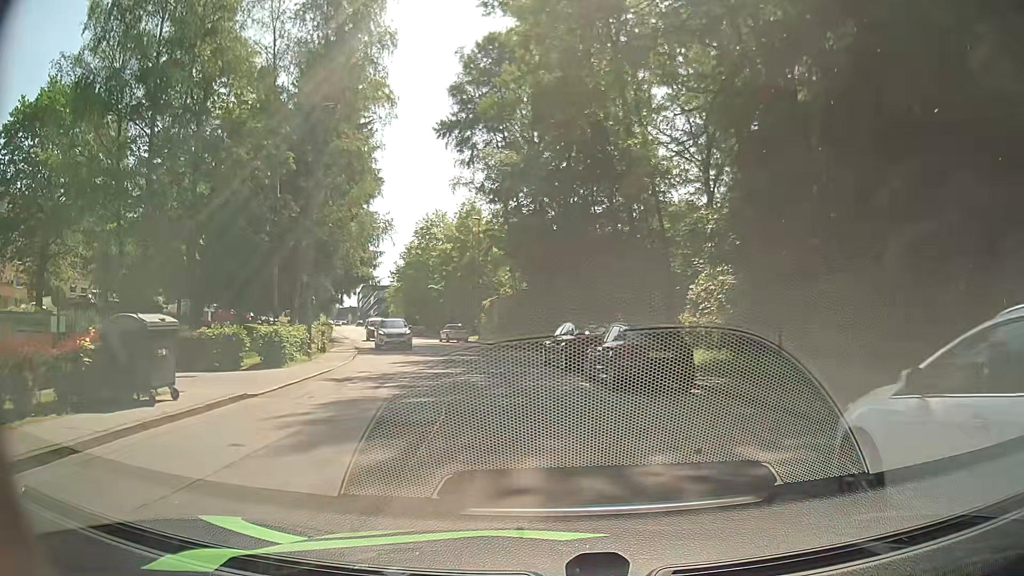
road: residential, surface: asphalt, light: Day
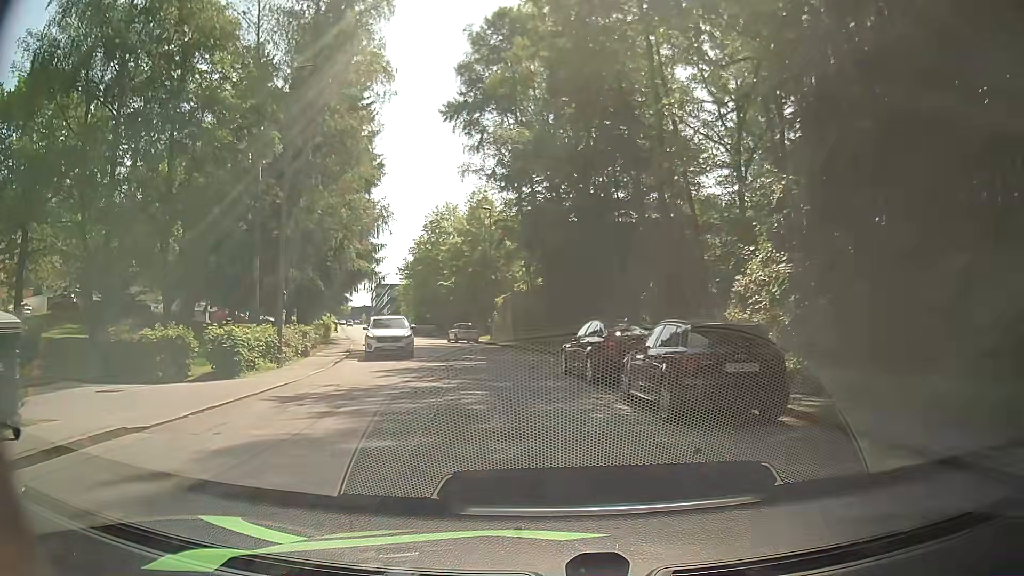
(-0.1, +4.6) m; -2°
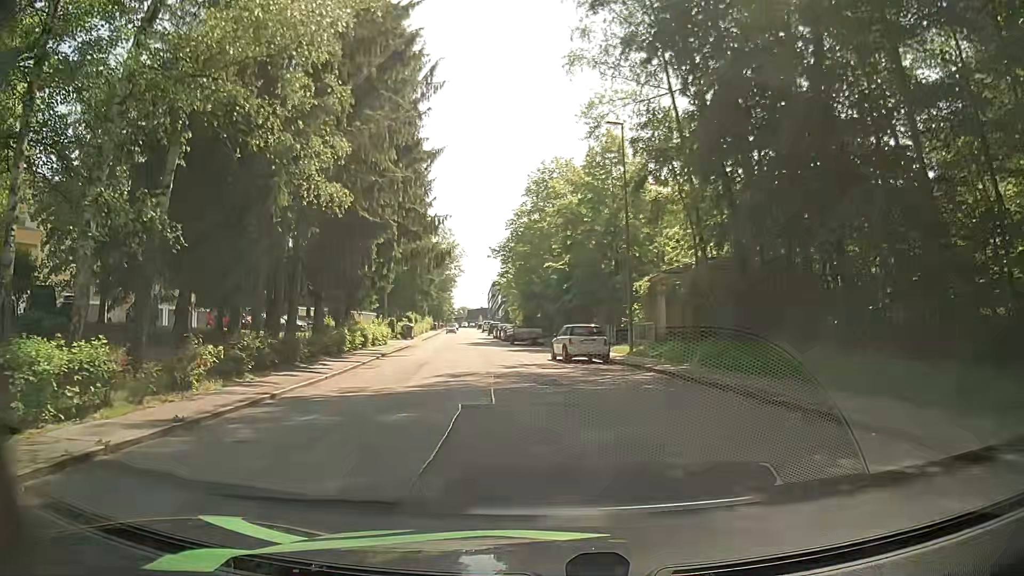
(-2.2, +22.9) m; -11°
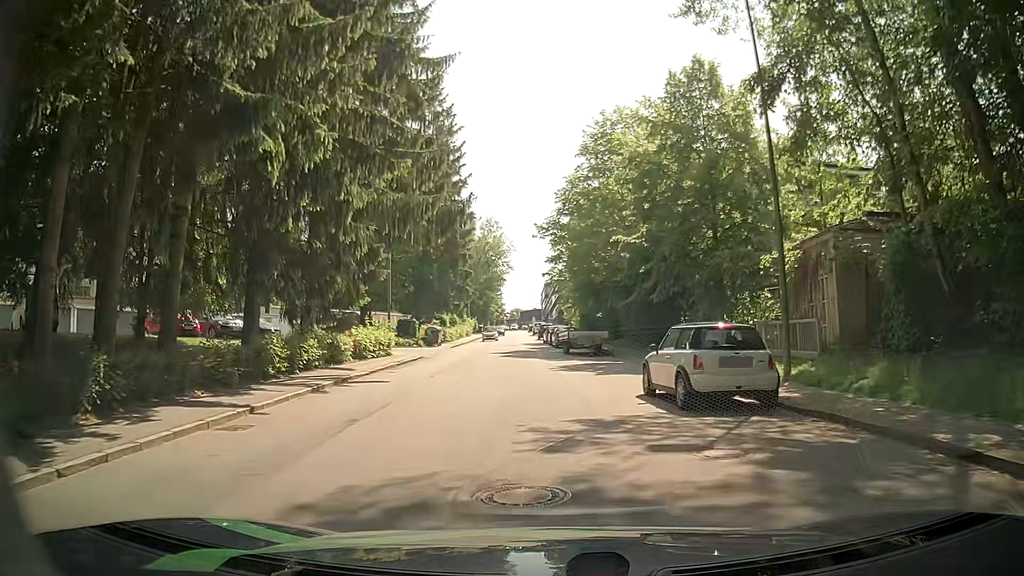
(-0.6, +13.6) m; -5°
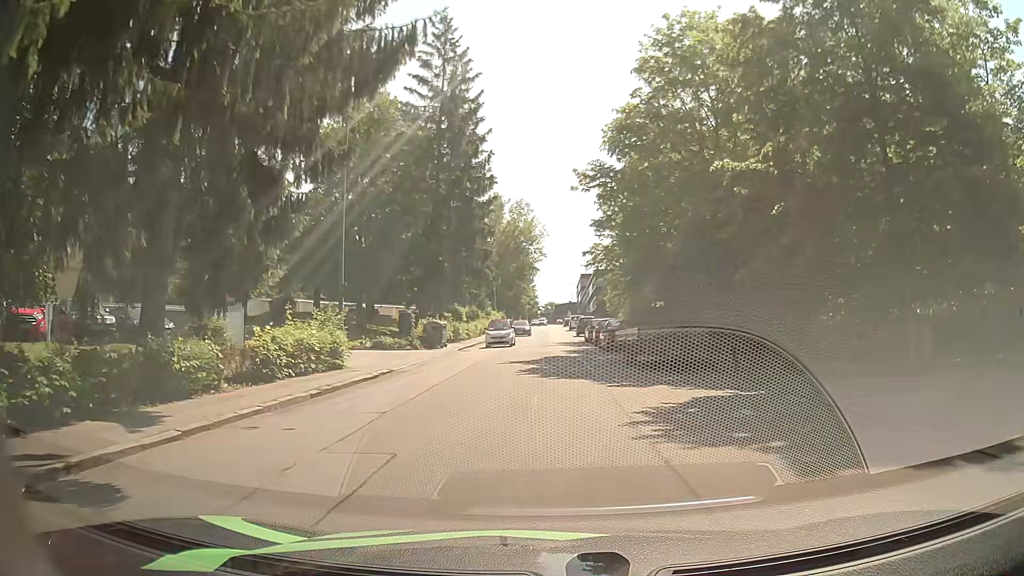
(-0.3, +13.5) m; -2°
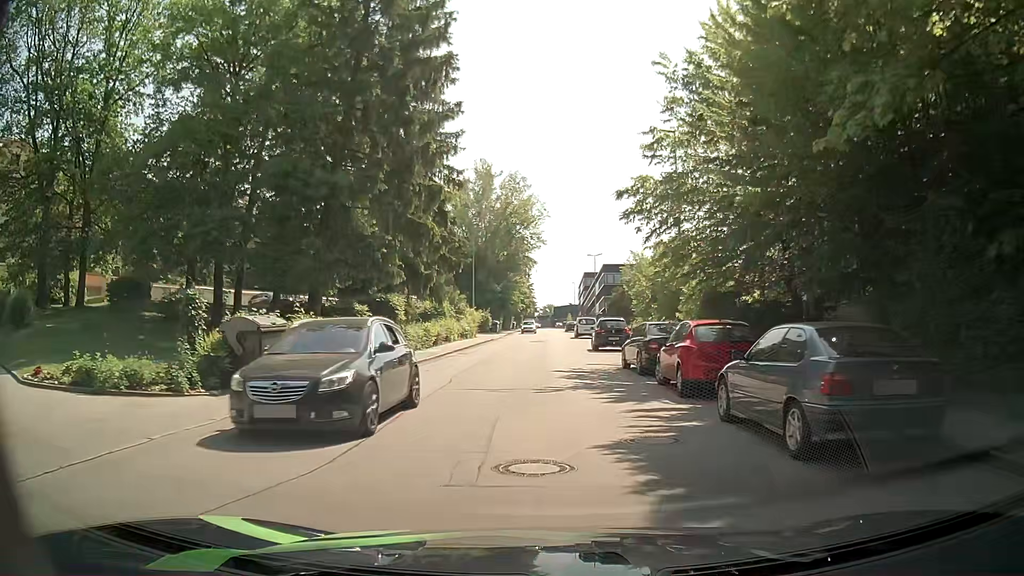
(-0.4, +23.1) m; -2°
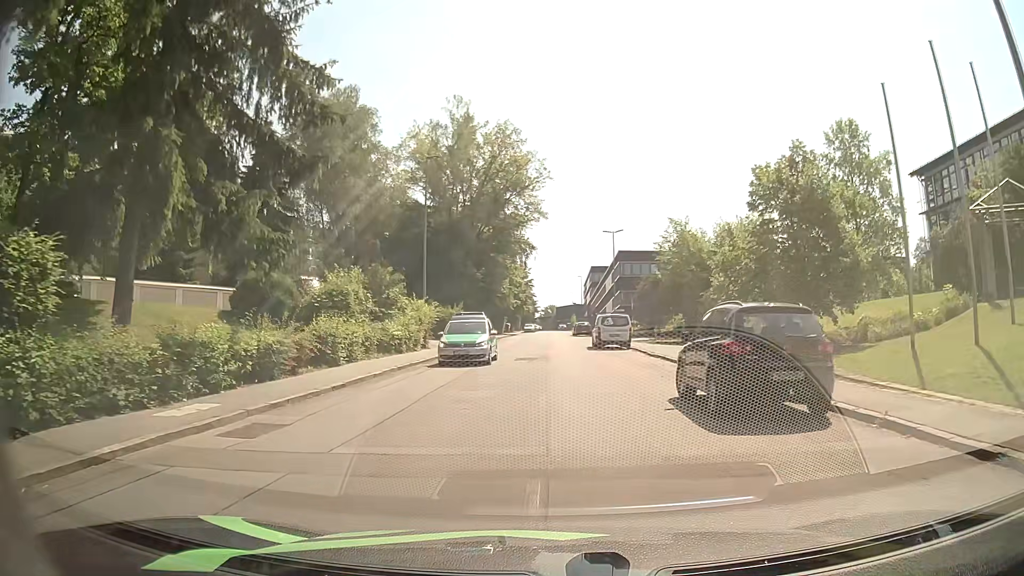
(+0.4, +24.2) m; +1°
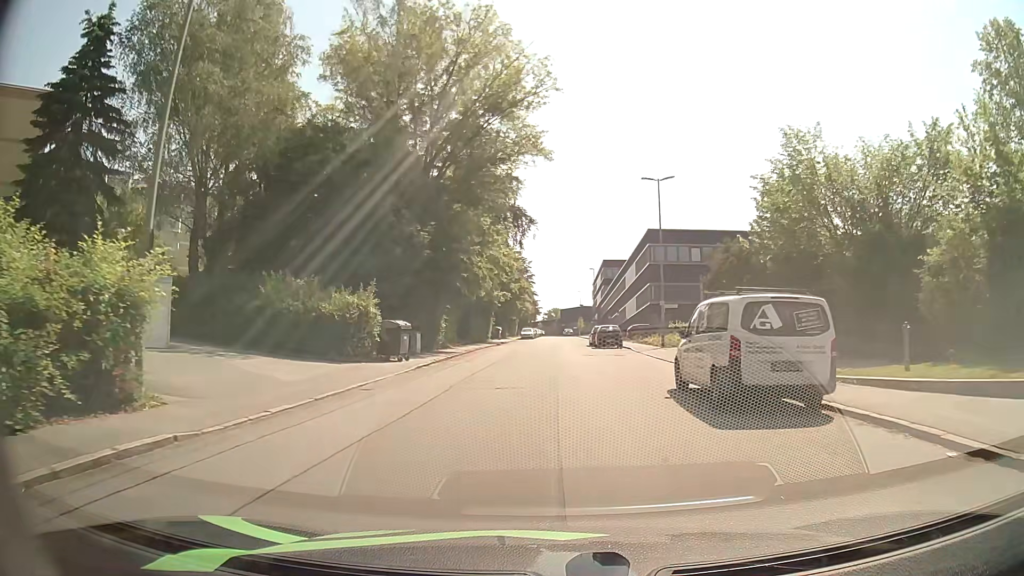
(+0.1, +26.0) m; 0°
(0, +10) (0, +20) (0, +30) (0, +40) (+1, +50) (+1, +60) (+1, +70) (+2, +80) (+2, +90) (+2, +100) m
